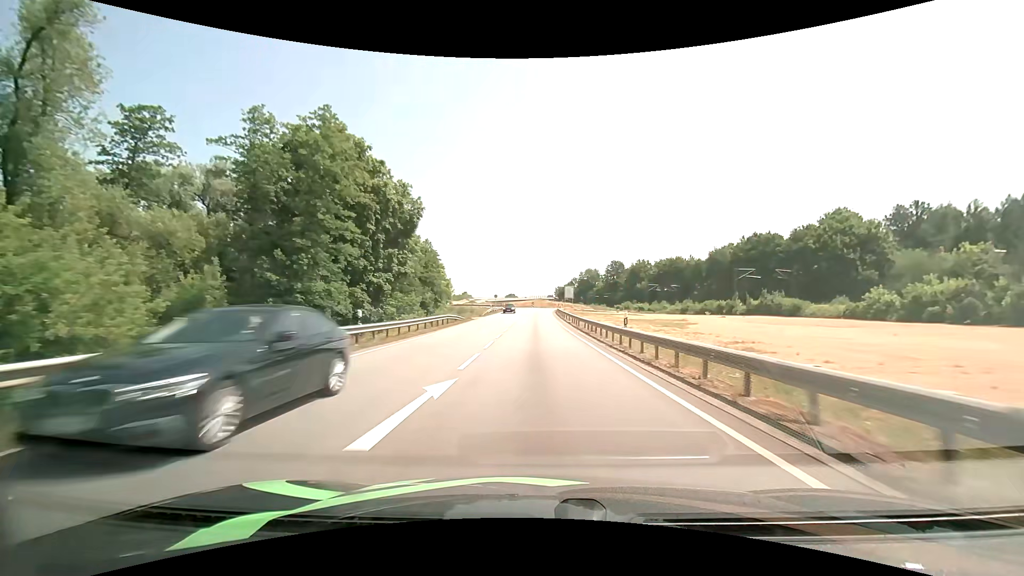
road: primary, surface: asphalt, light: Day
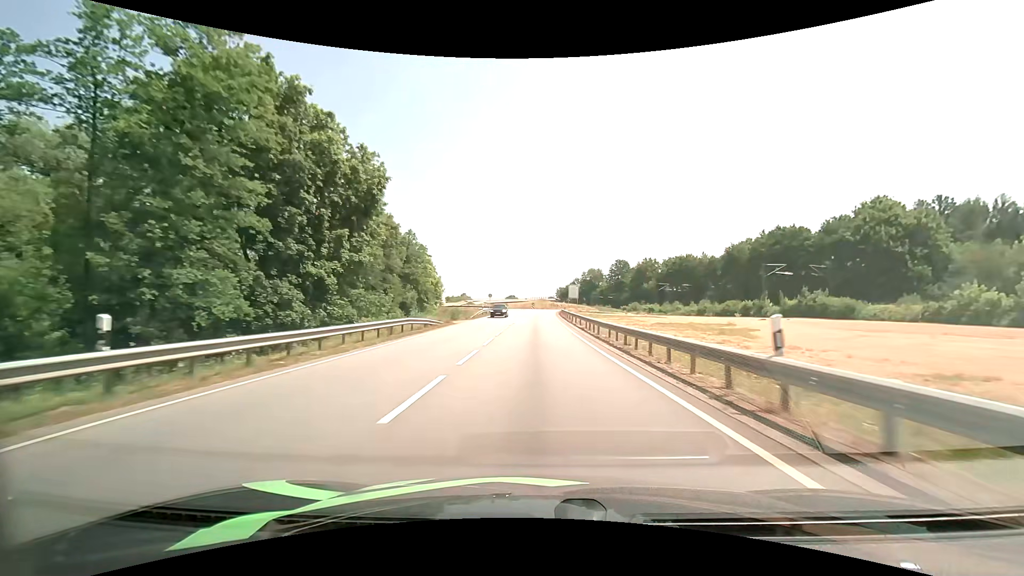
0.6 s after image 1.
(0.0, +11.4) m; 0°
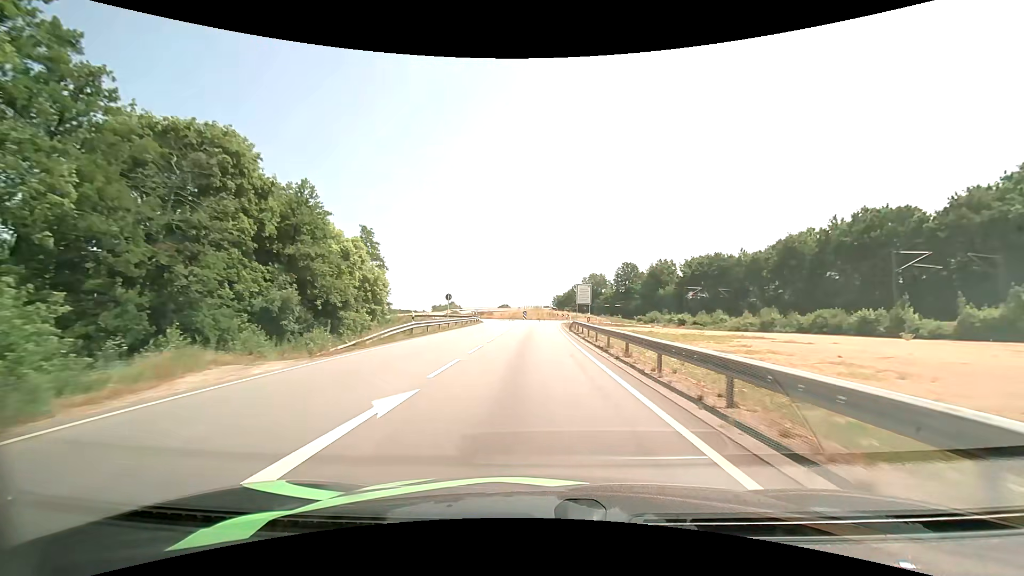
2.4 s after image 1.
(+0.2, +31.7) m; +1°
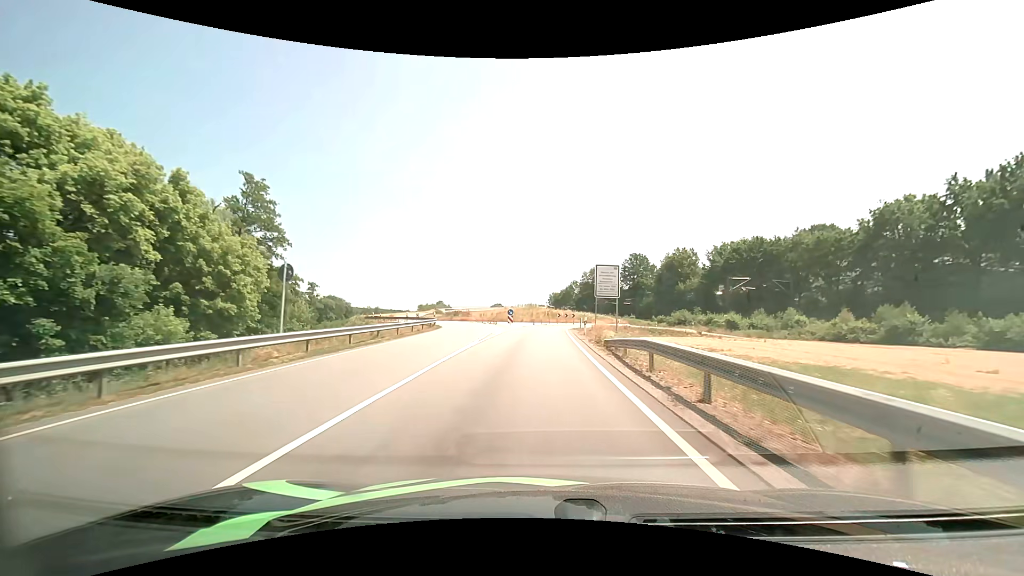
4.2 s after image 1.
(+0.2, +27.4) m; +1°
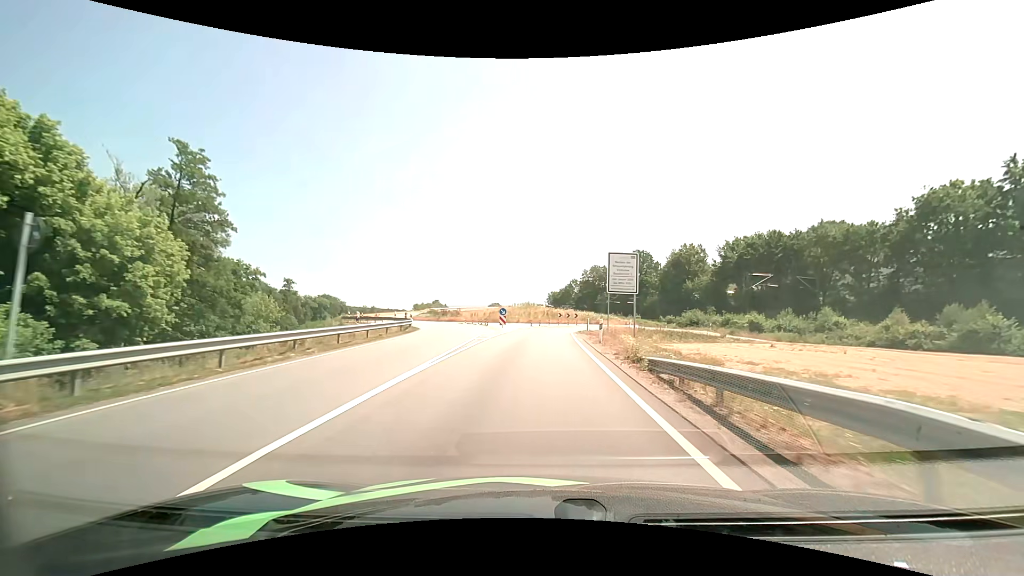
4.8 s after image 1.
(0.0, +8.1) m; 0°
(0, +10) (0, +20) (+1, +30) (+2, +40) (+5, +49) (+10, +58) (+15, +67) (+17, +76) (+16, +86) (+13, +96) m
